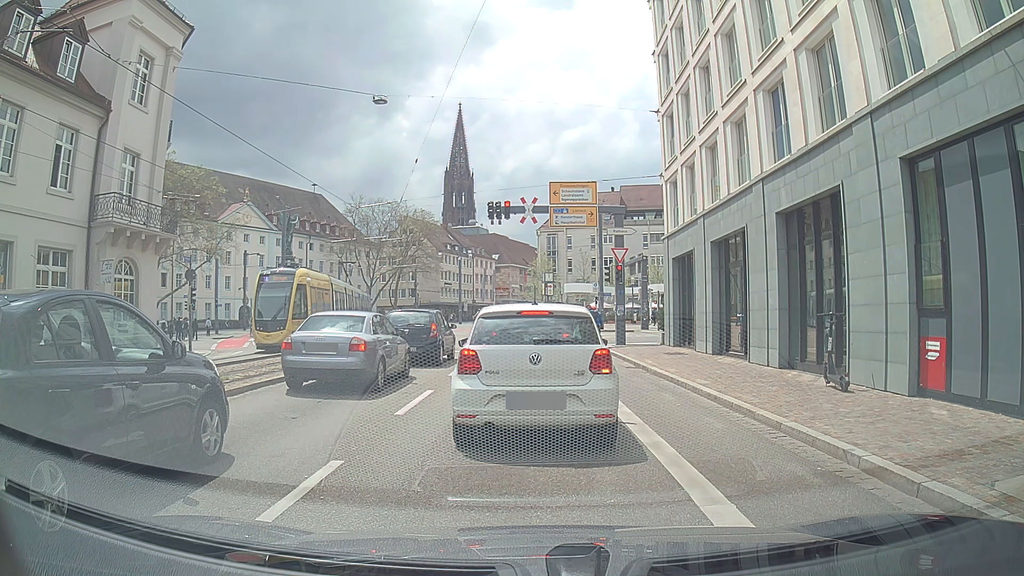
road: primary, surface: asphalt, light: Day
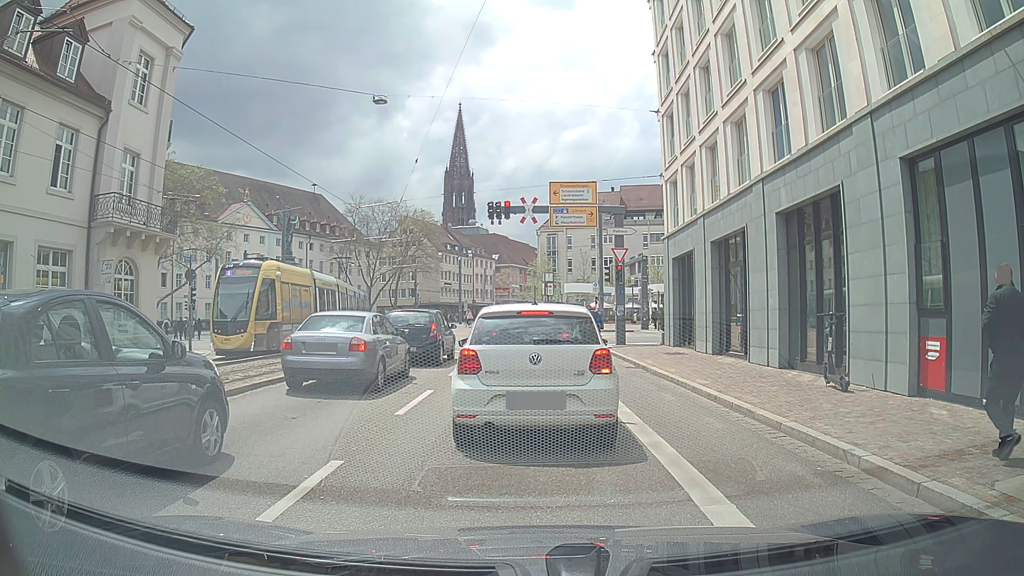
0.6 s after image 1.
(0.0, 0.0) m; 0°
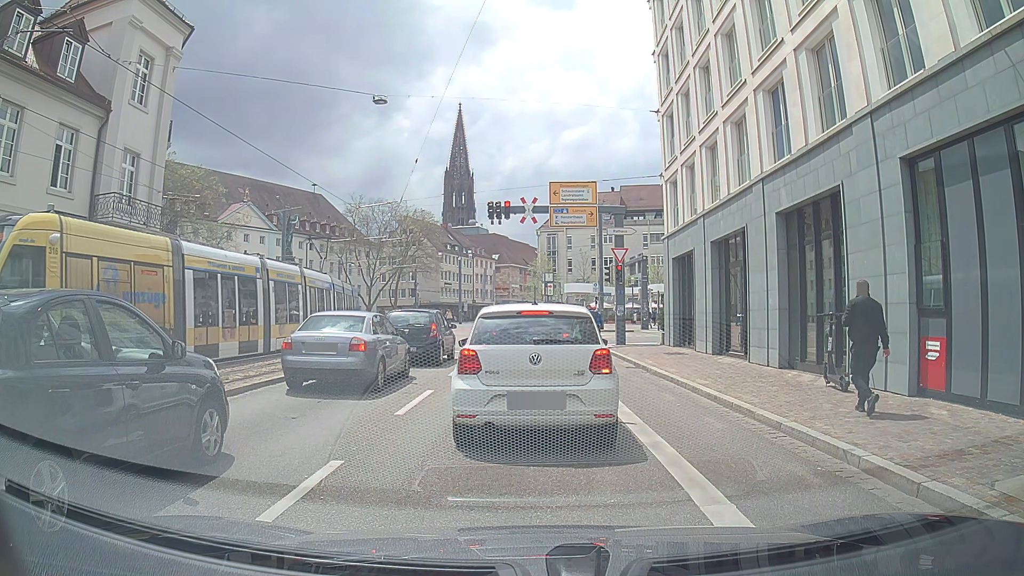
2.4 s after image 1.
(0.0, 0.0) m; 0°
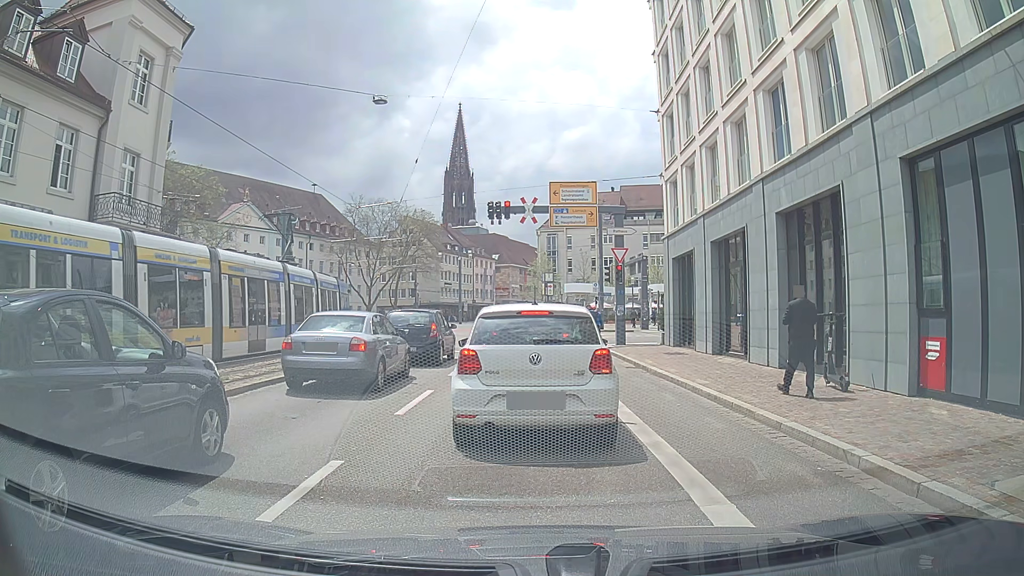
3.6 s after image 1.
(0.0, 0.0) m; 0°
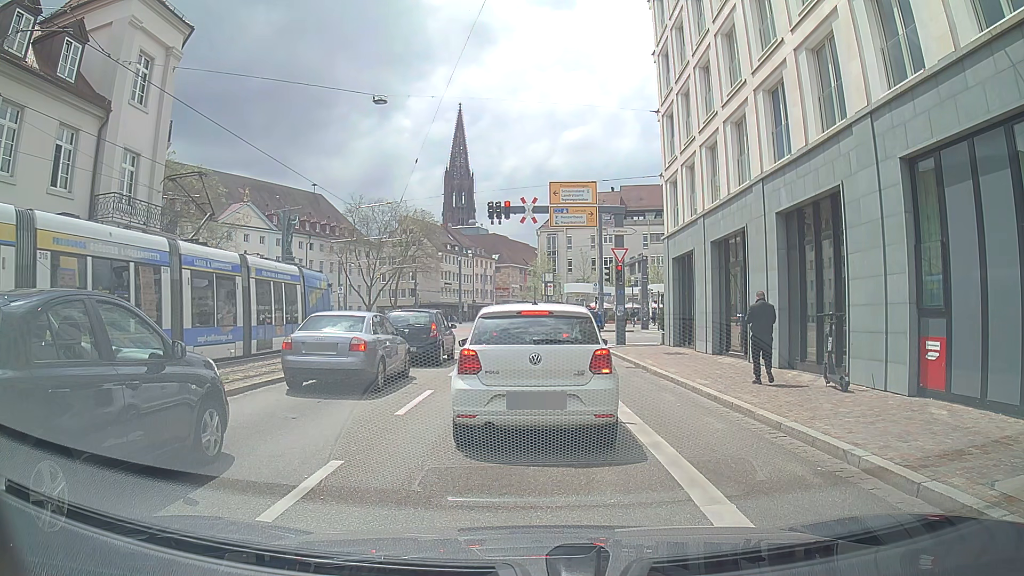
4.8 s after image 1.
(0.0, 0.0) m; 0°
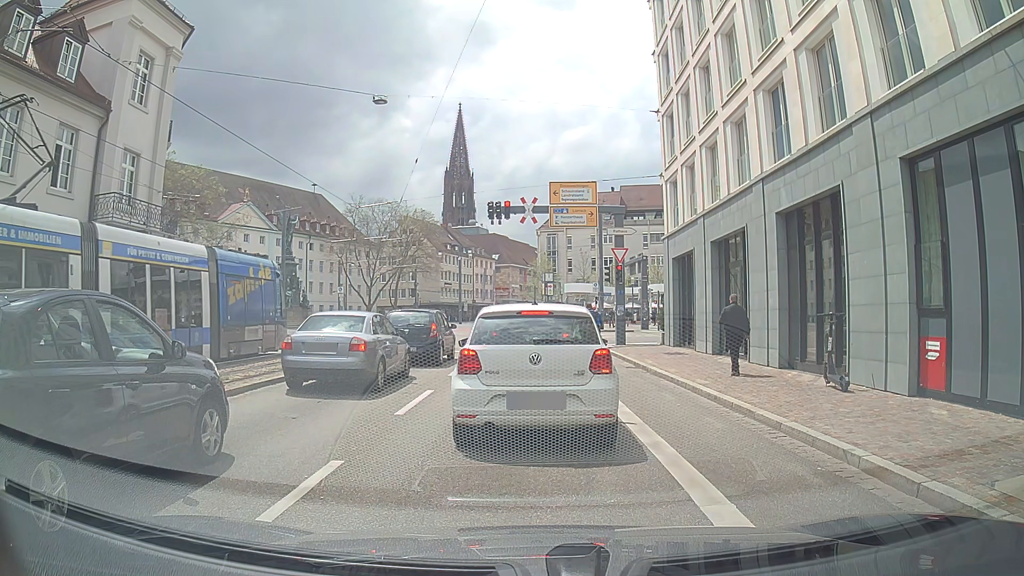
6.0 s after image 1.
(0.0, 0.0) m; 0°
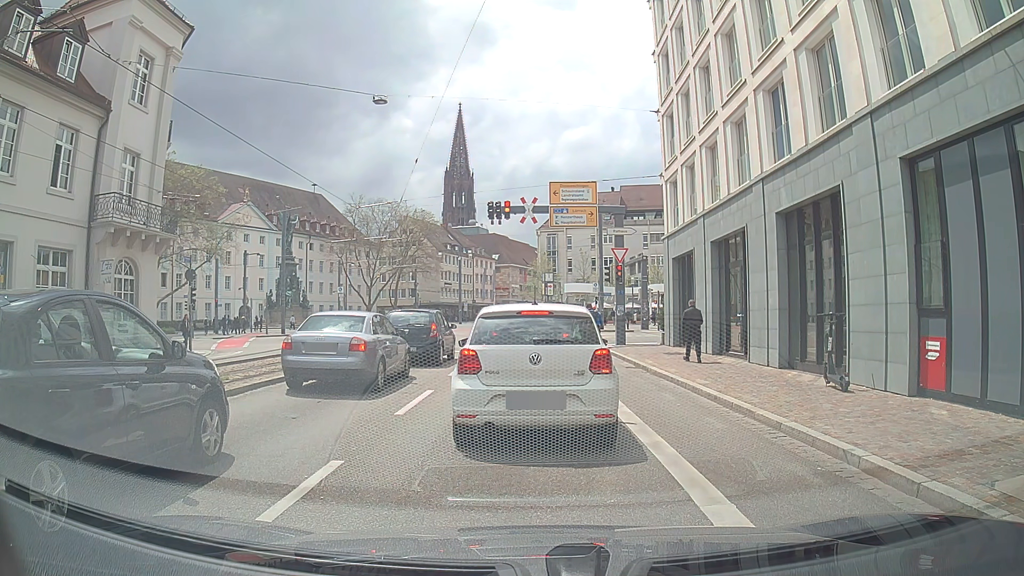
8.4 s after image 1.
(0.0, 0.0) m; 0°
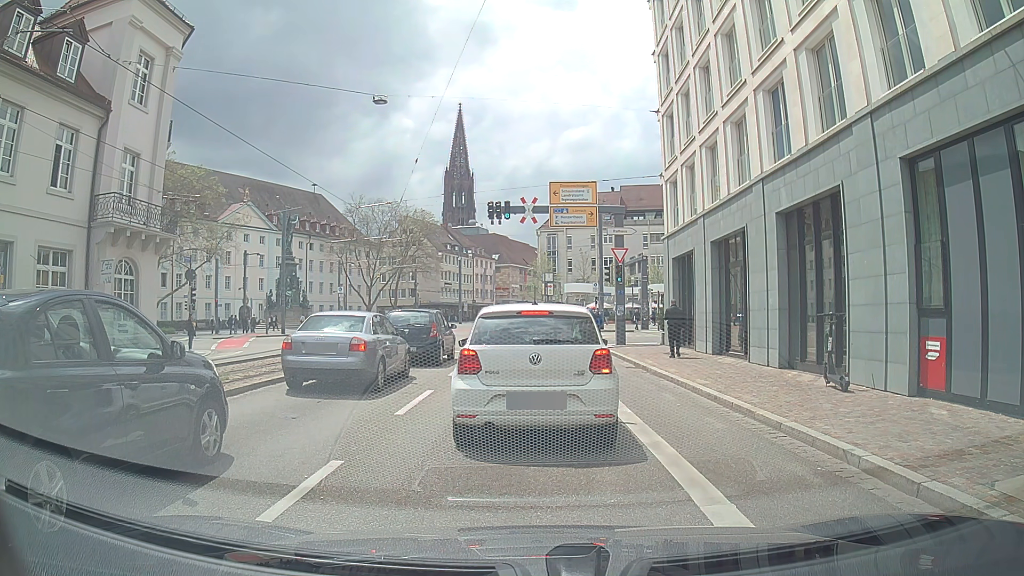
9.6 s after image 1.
(0.0, 0.0) m; 0°
